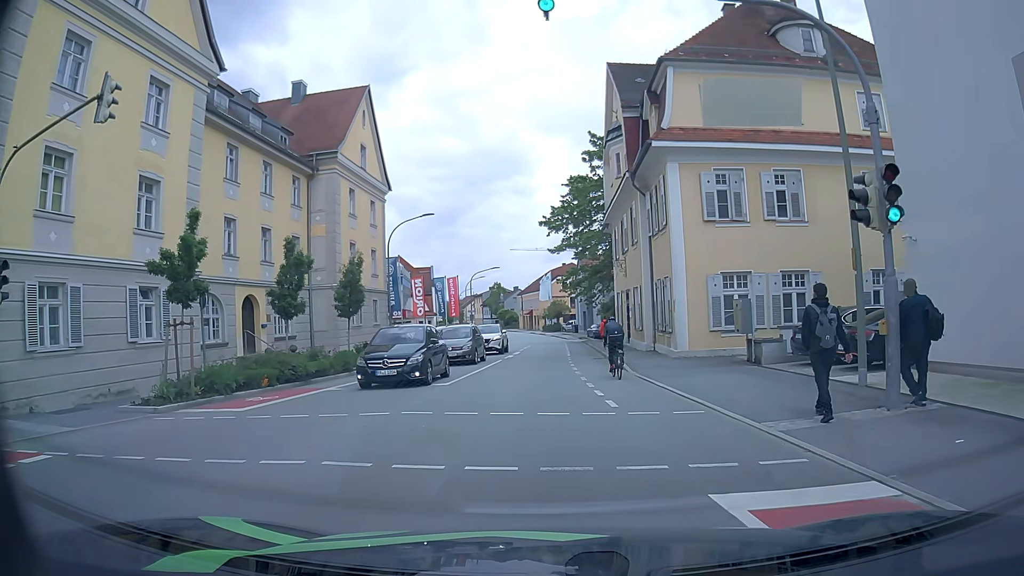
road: tertiary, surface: asphalt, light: Day
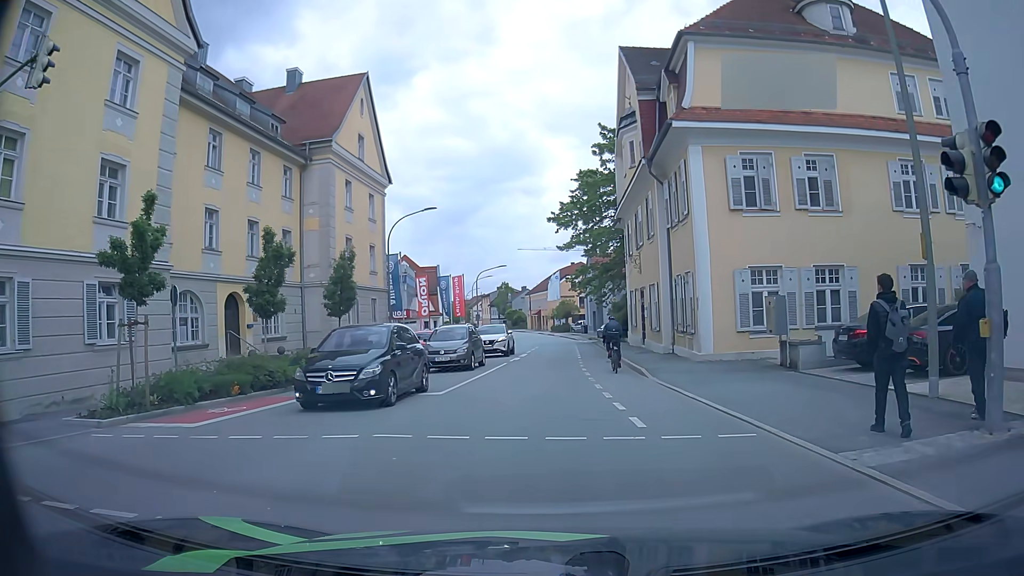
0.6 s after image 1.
(-0.1, +2.4) m; -2°
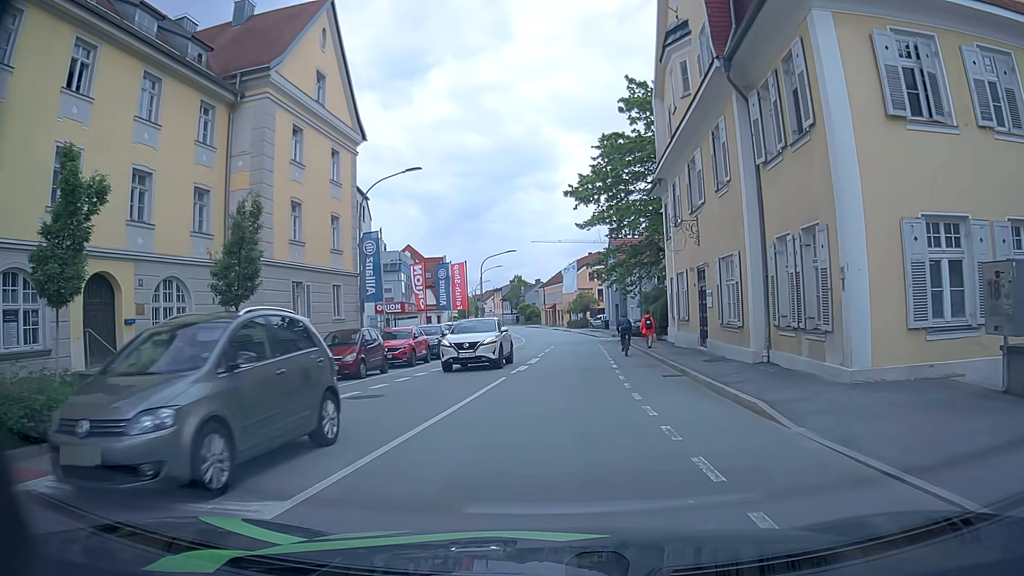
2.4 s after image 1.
(-0.1, +9.8) m; -1°
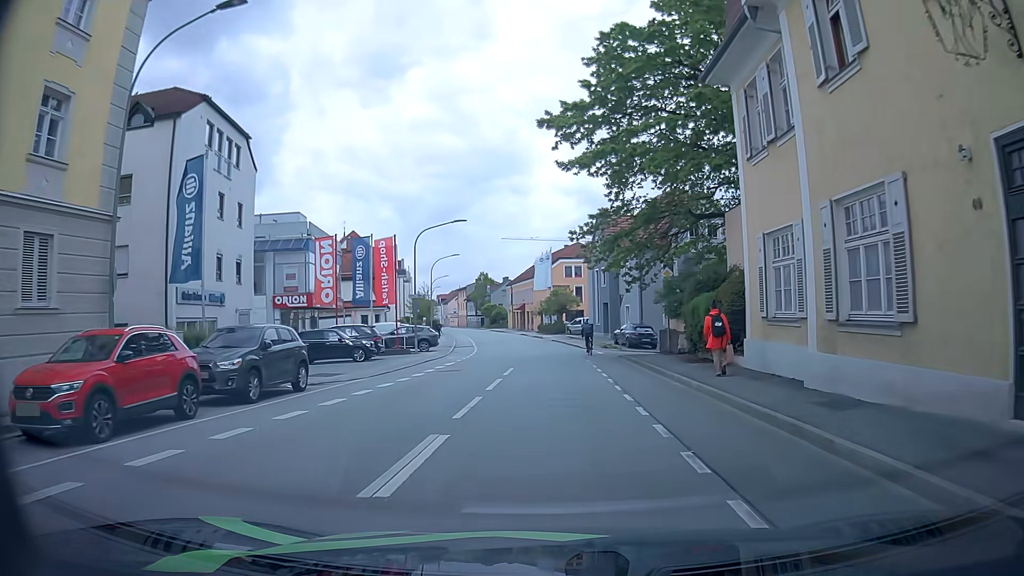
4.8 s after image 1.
(+0.4, +18.1) m; +2°
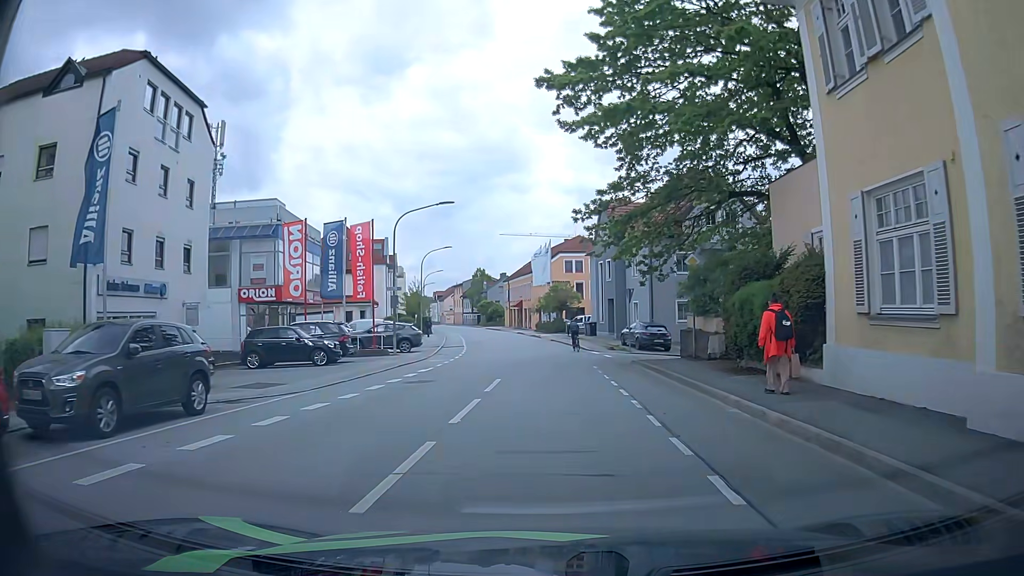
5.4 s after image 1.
(+0.1, +5.2) m; 0°
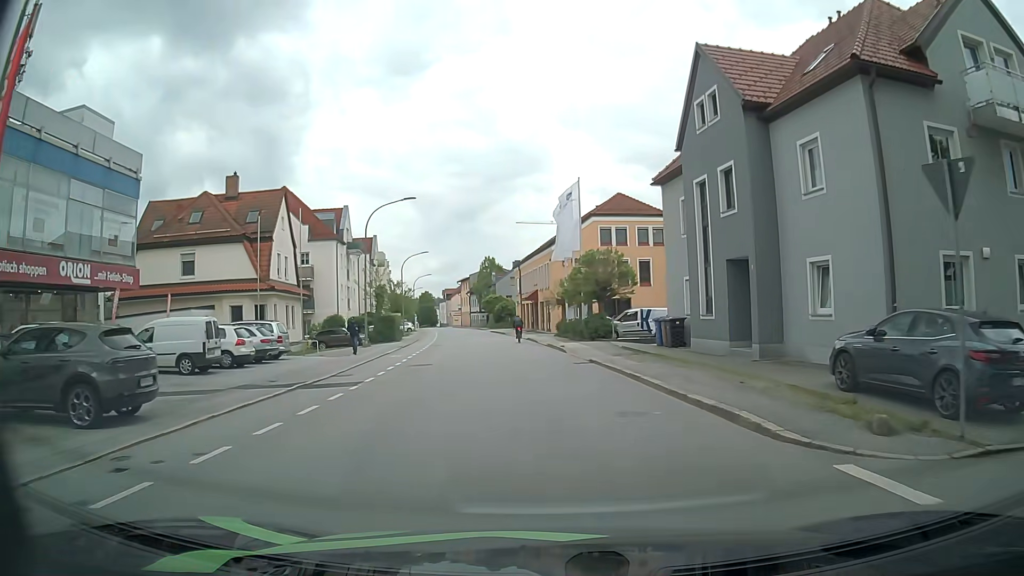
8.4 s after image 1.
(-0.2, +27.9) m; -2°
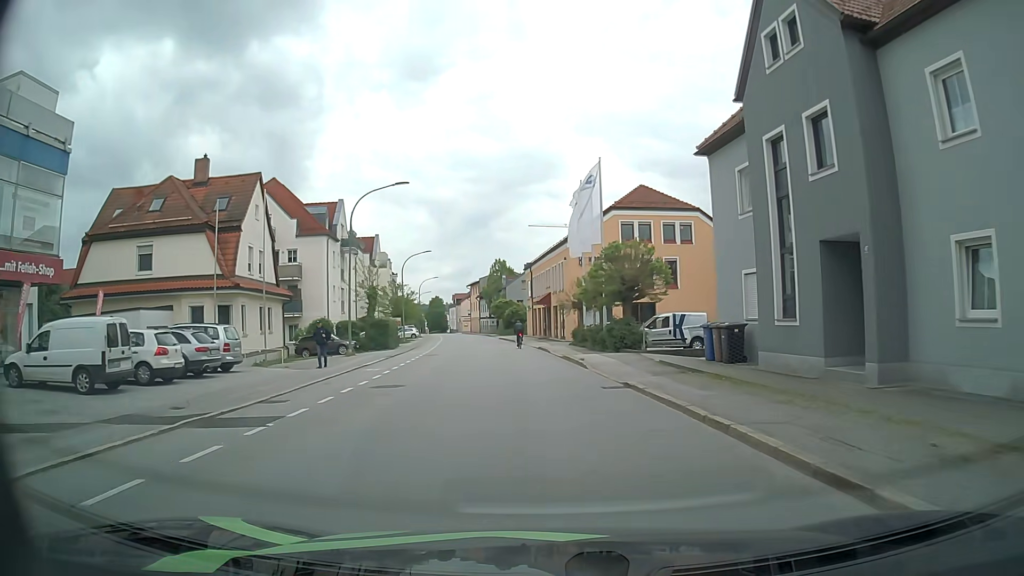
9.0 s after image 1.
(0.0, +6.1) m; -1°
(0, +10) (-1, +20) (-2, +30) (-3, +40) (-4, +50) (-5, +60) (-7, +70) (-8, +80) (-10, +89) (-11, +99) m
